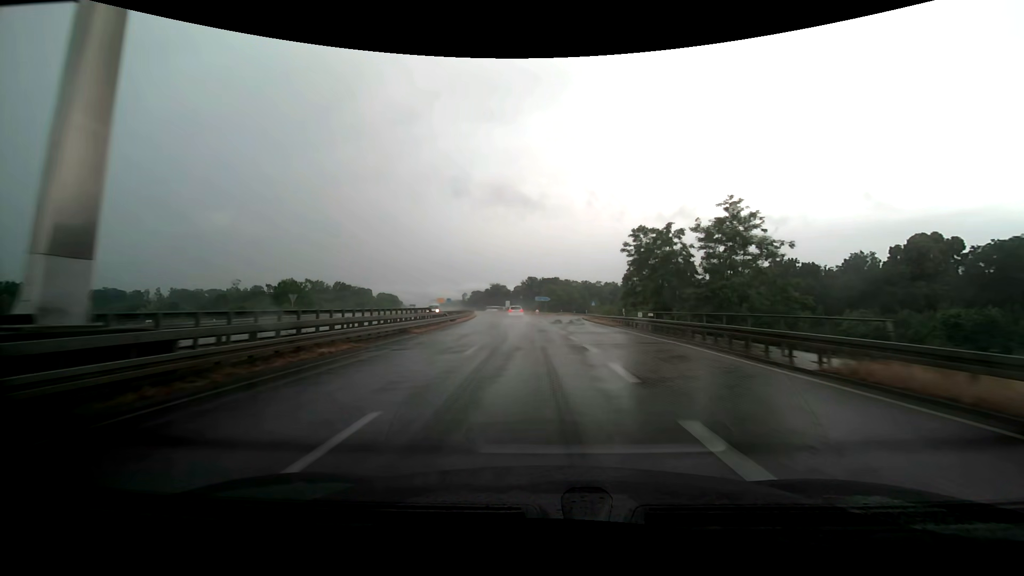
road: trunk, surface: asphalt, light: Day
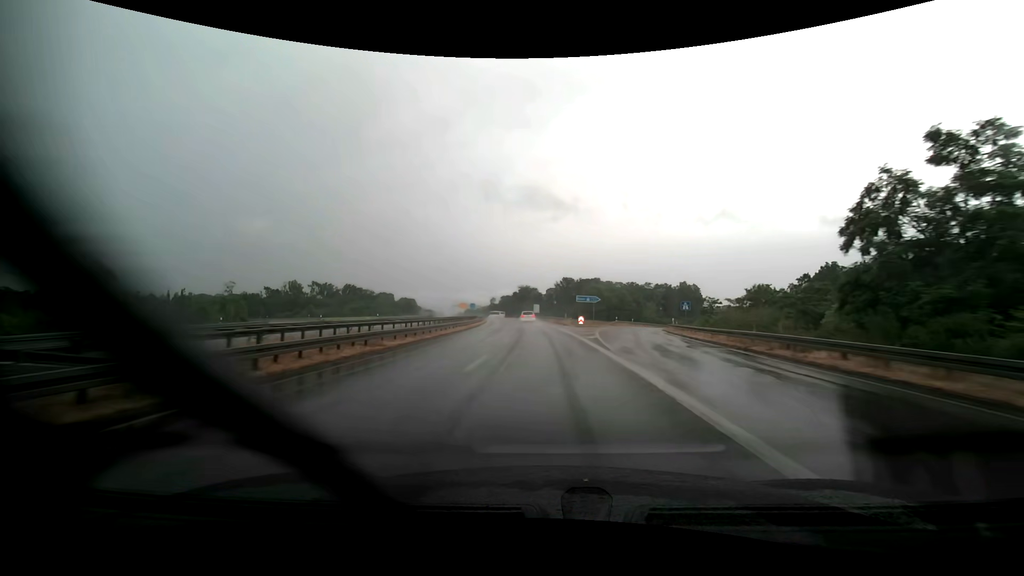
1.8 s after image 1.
(-1.6, +39.0) m; -4°
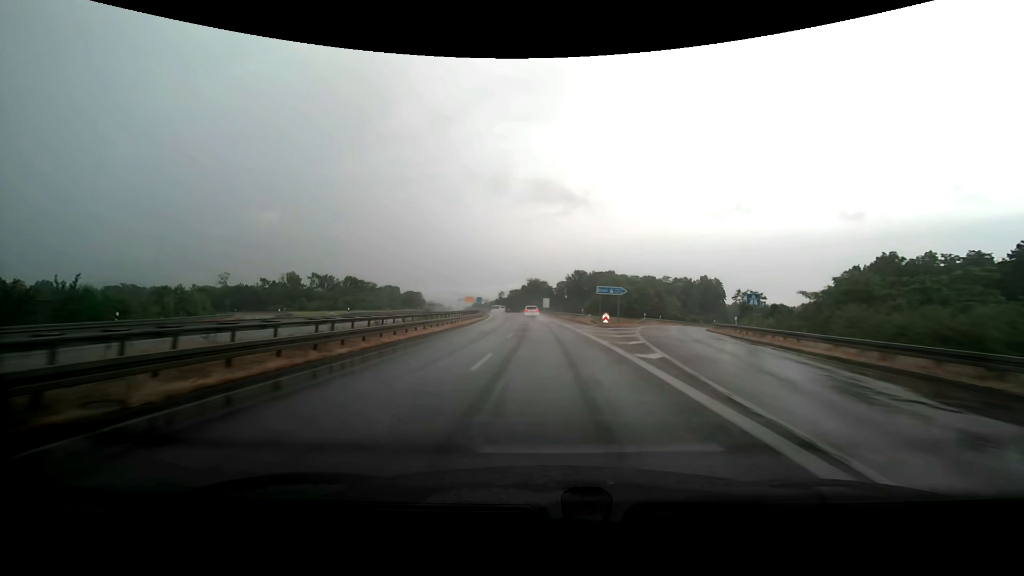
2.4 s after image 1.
(-0.1, +13.1) m; -1°
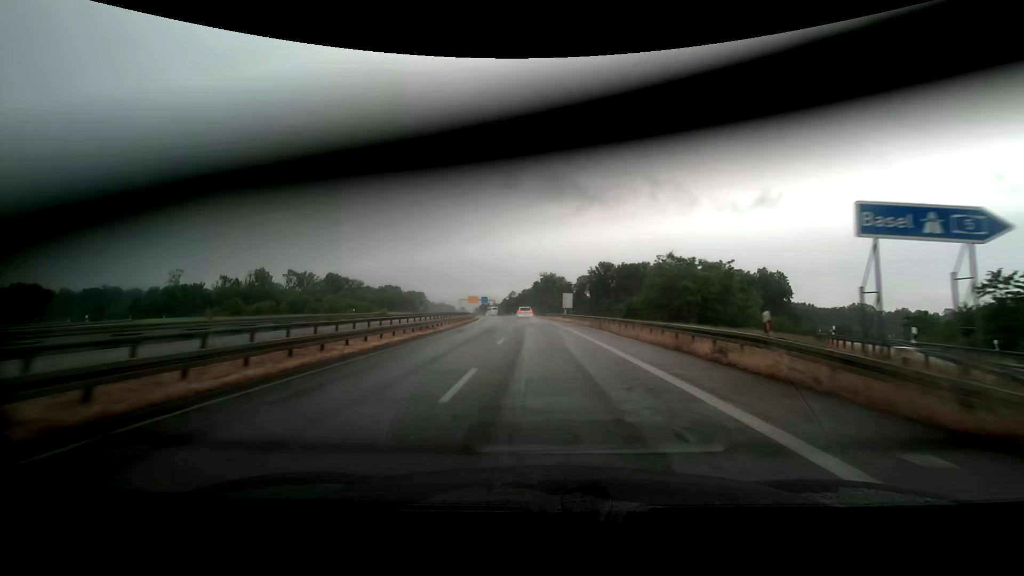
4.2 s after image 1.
(-0.9, +39.8) m; -2°
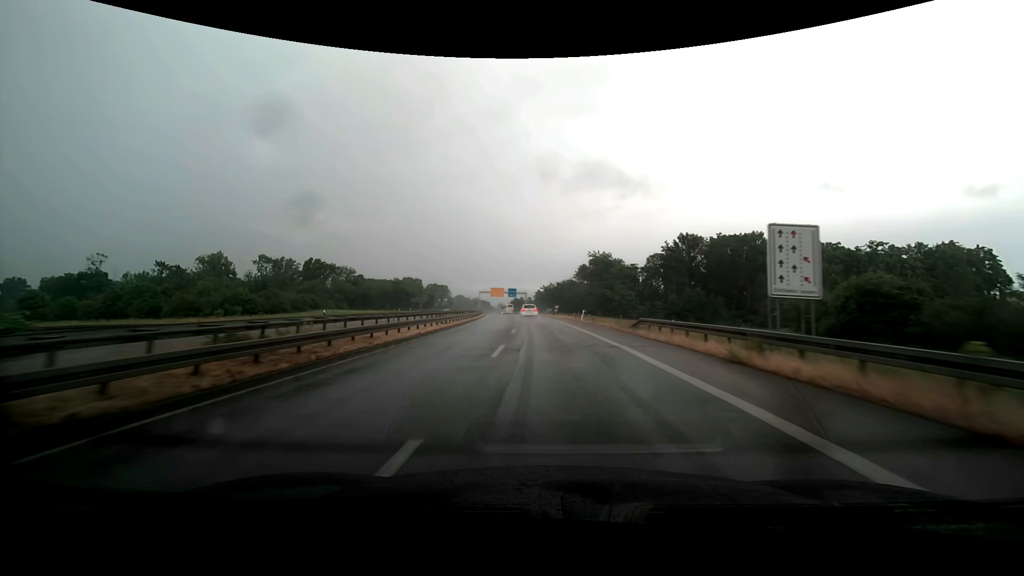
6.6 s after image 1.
(-2.3, +54.5) m; -5°
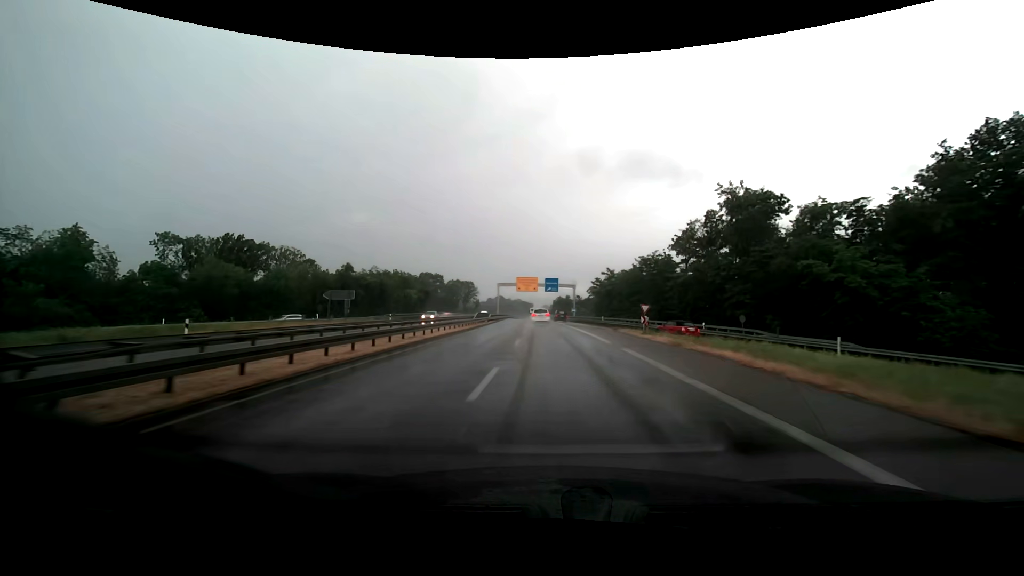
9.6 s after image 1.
(-2.7, +65.5) m; -5°
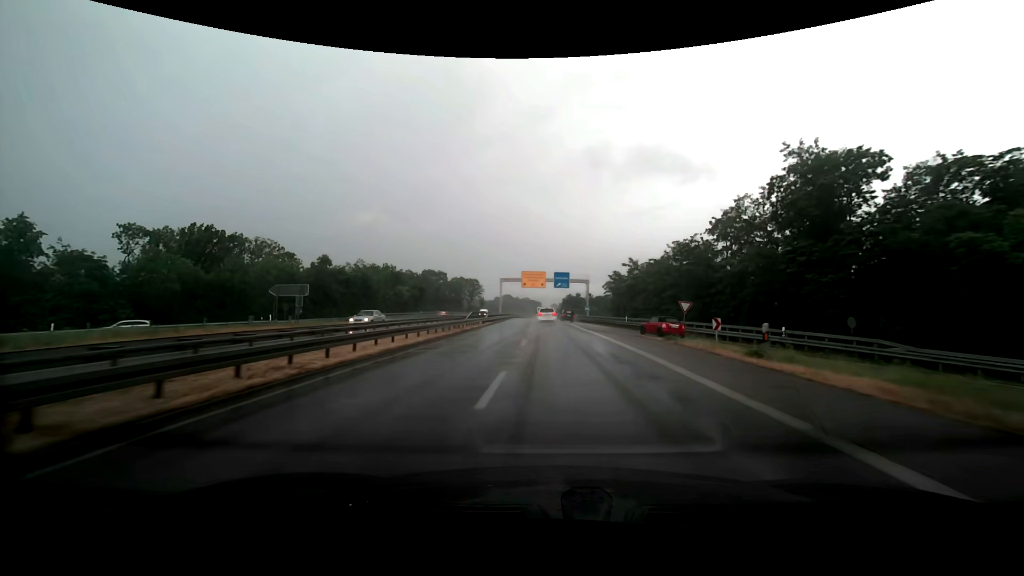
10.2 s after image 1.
(-0.1, +12.6) m; -1°
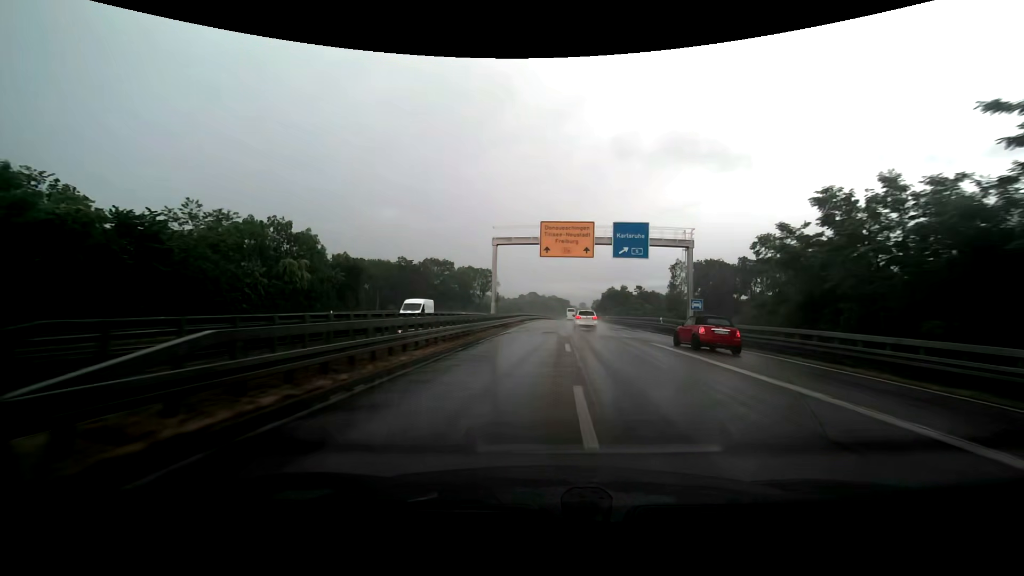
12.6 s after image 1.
(-1.5, +50.0) m; -3°
(0, +10) (0, +20) (0, +30) (0, +40) (0, +50) (0, +60) (0, +70) (+1, +80) (+1, +90) (+1, +100) m
